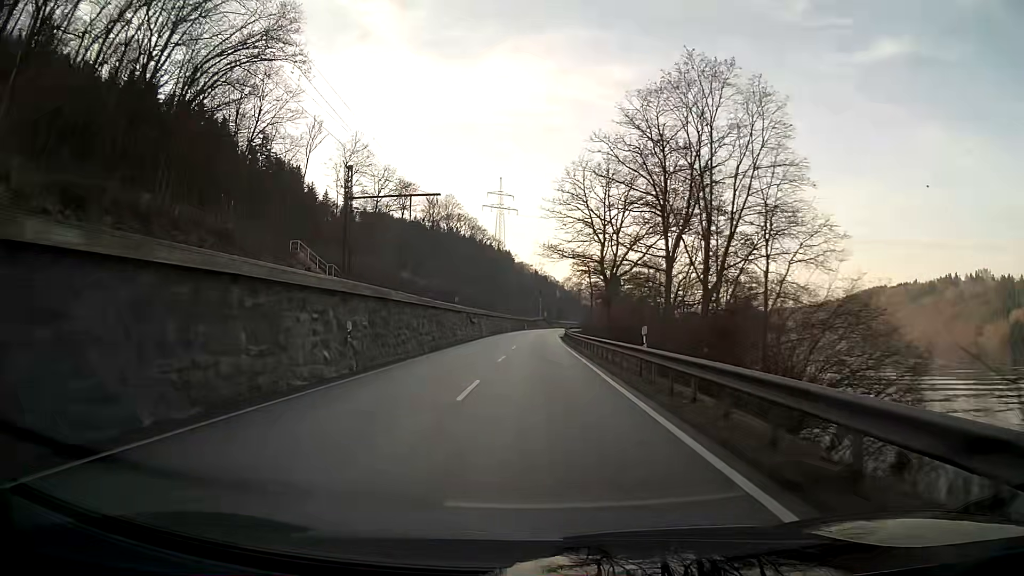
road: primary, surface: asphalt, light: Day
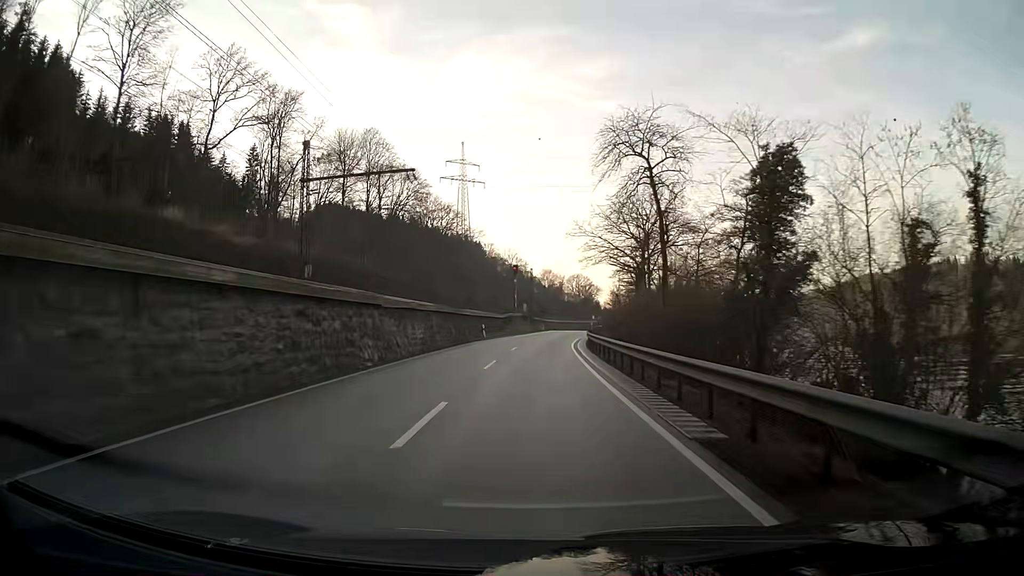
(+0.8, +64.2) m; +2°
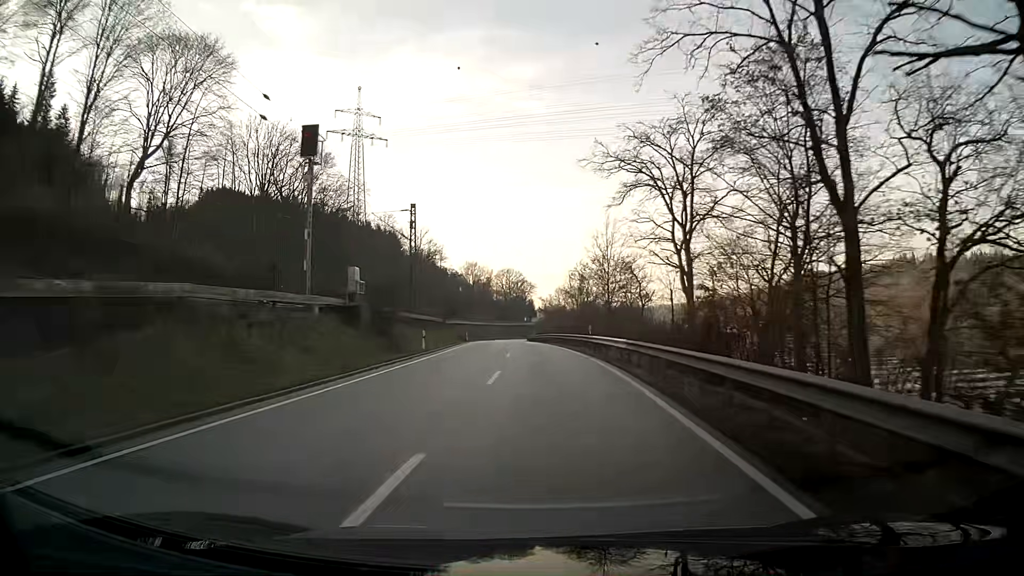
(+3.6, +64.0) m; +6°
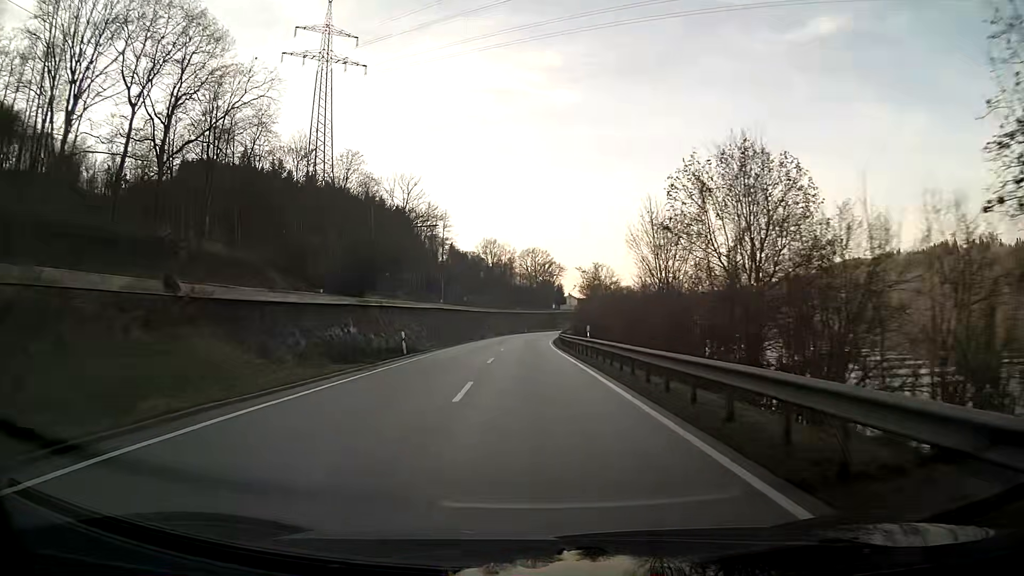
(-0.8, +51.4) m; -2°
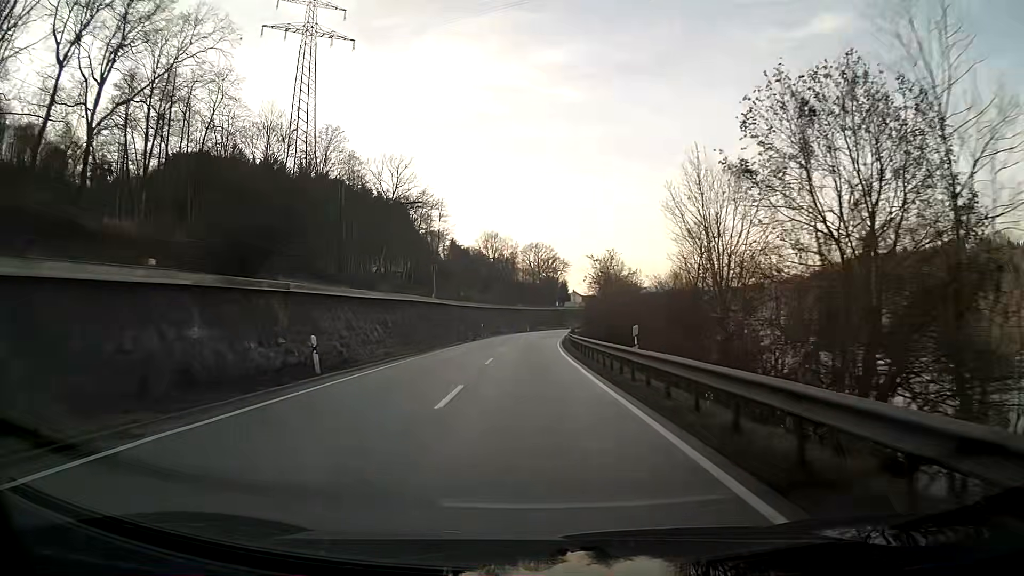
(-0.1, +12.9) m; 0°
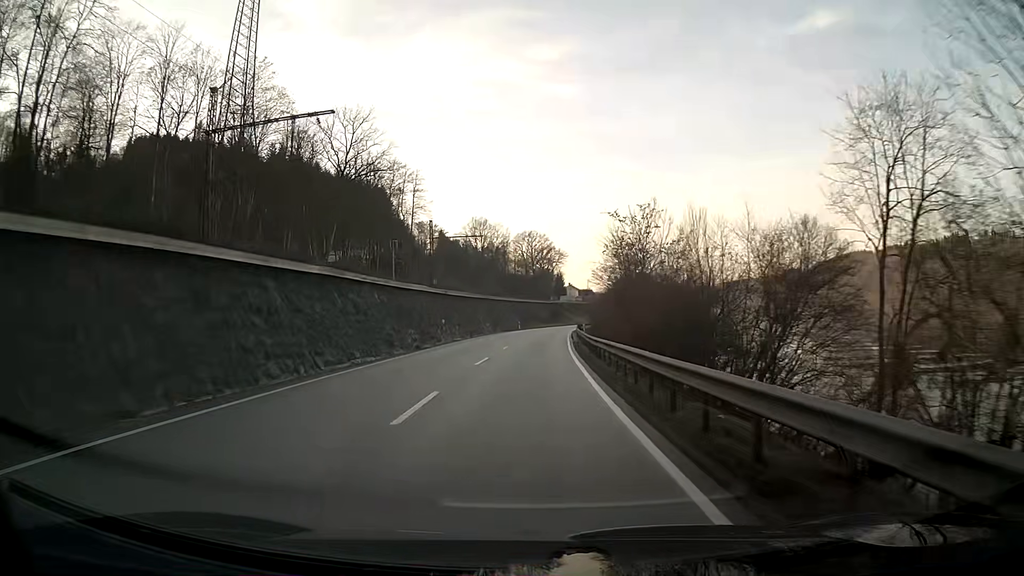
(+0.1, +25.9) m; +1°
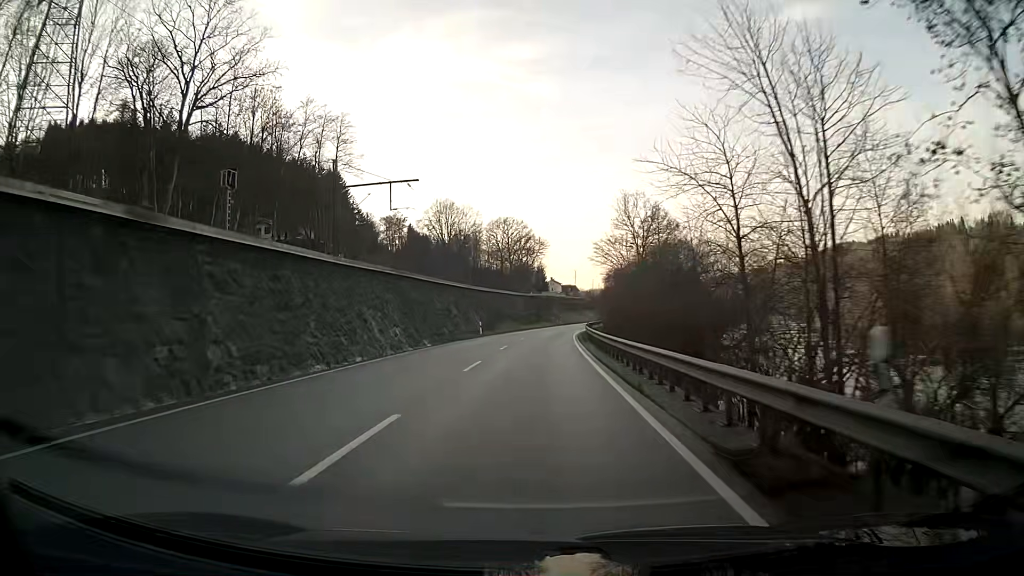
(+0.6, +39.0) m; +2°
